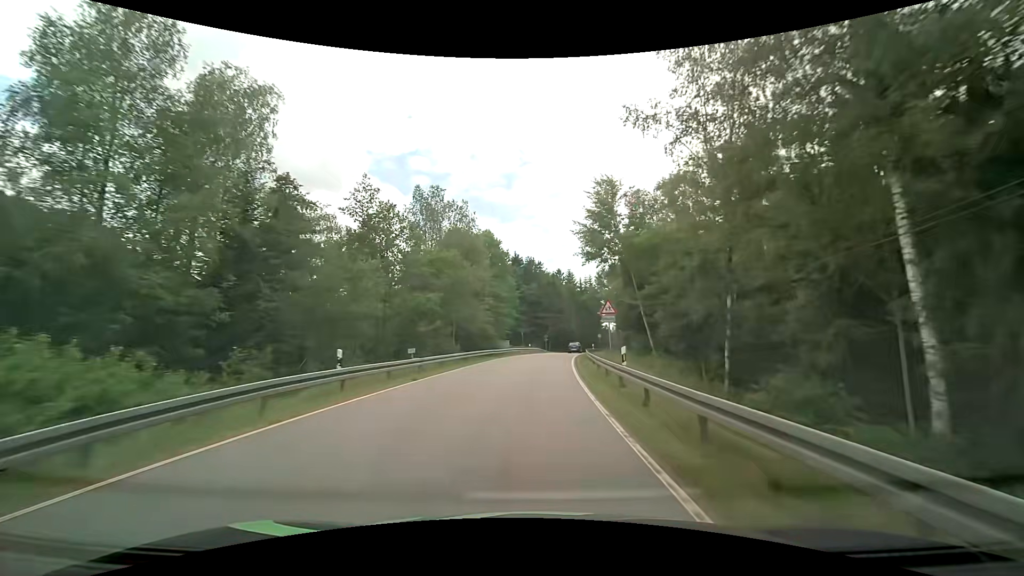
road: tertiary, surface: asphalt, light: Day
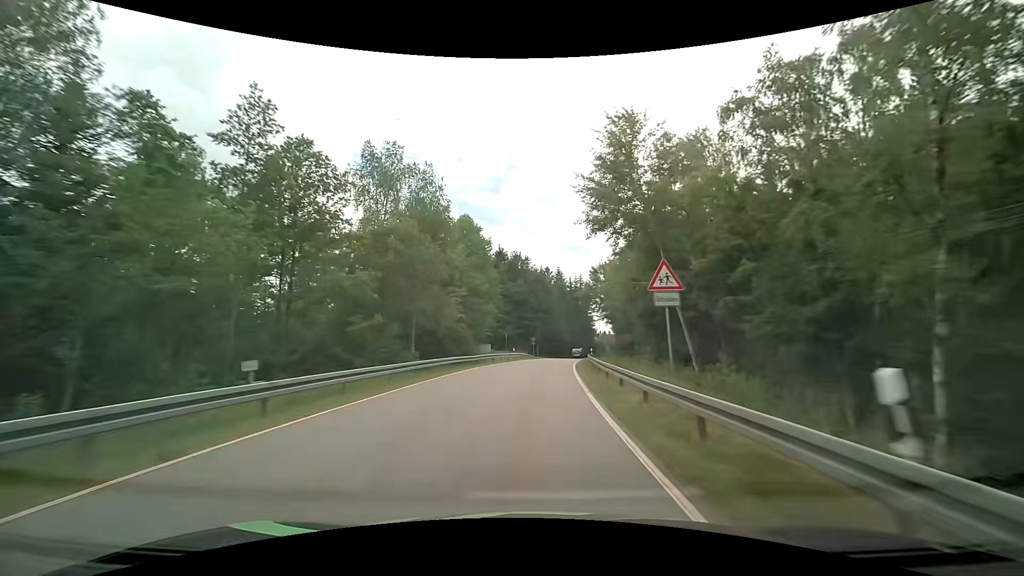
(+0.2, +11.8) m; +2°
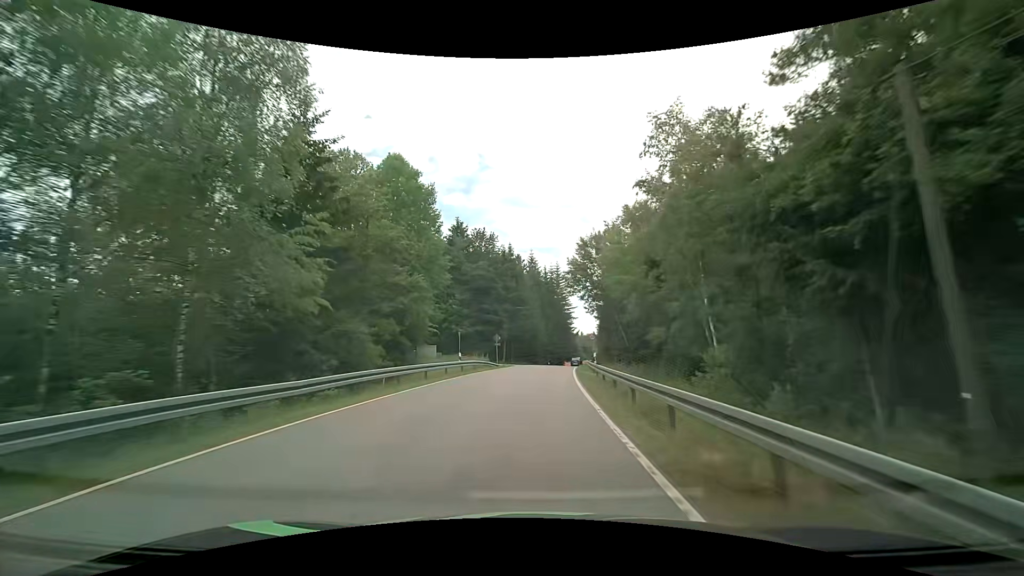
(+0.6, +22.5) m; +3°
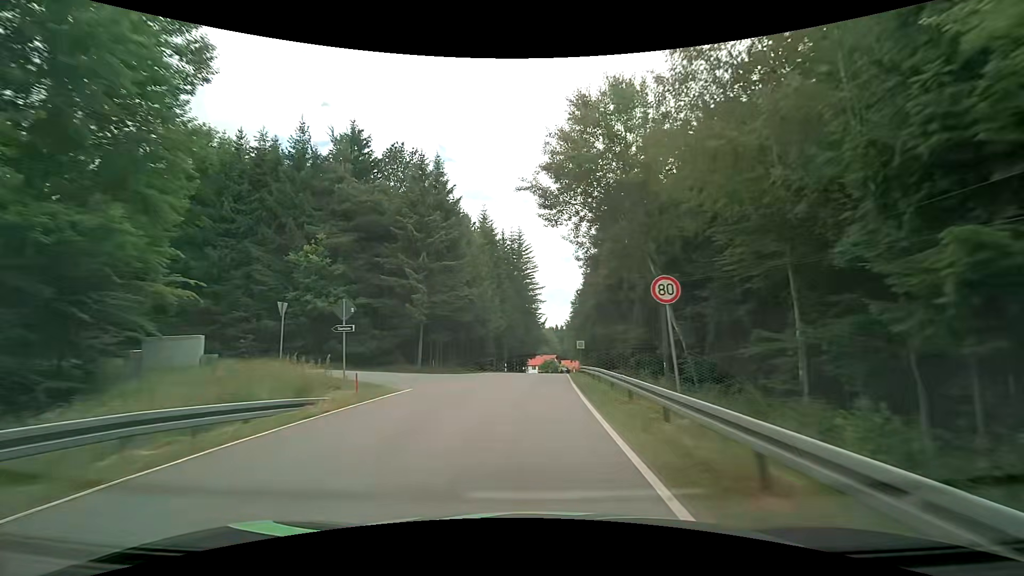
(+1.6, +32.0) m; +5°
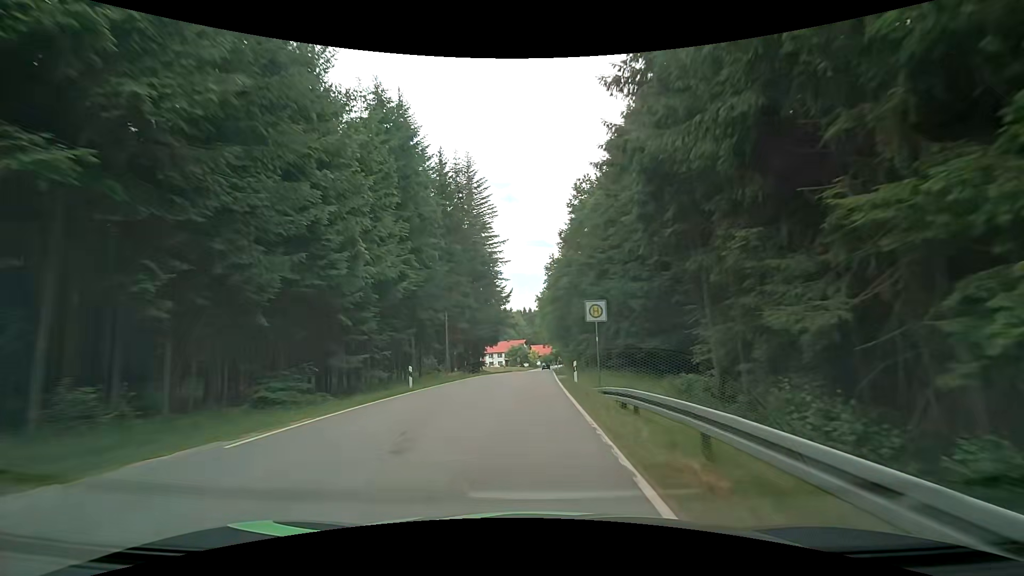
(+0.9, +31.1) m; +3°
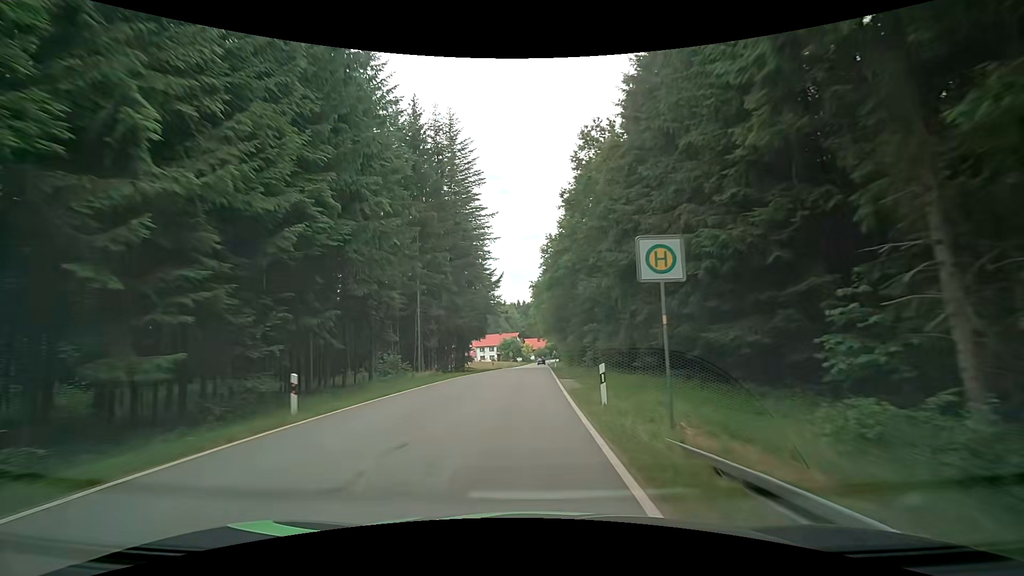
(+0.1, +10.2) m; 0°
